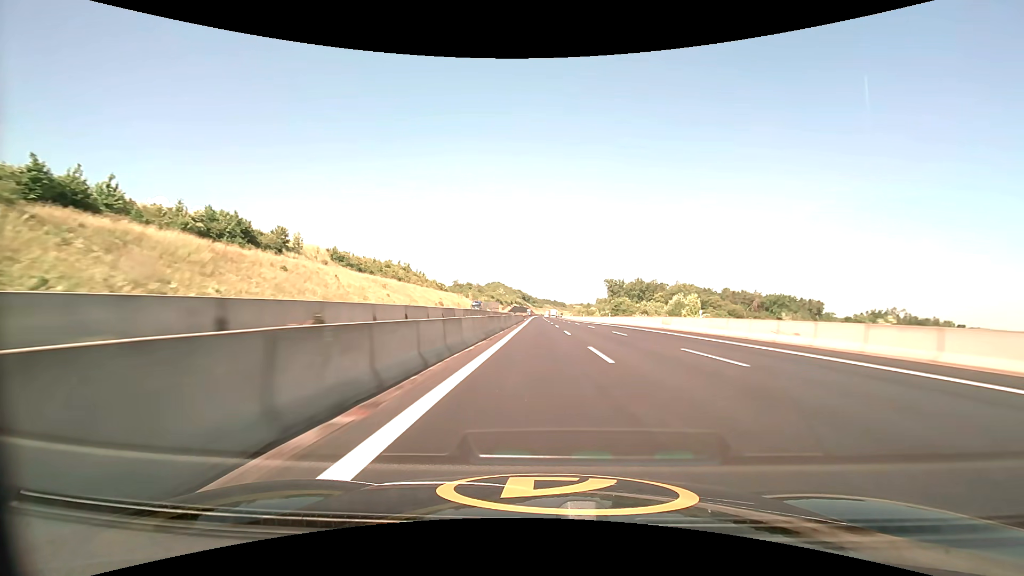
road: motorway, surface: asphalt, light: Day
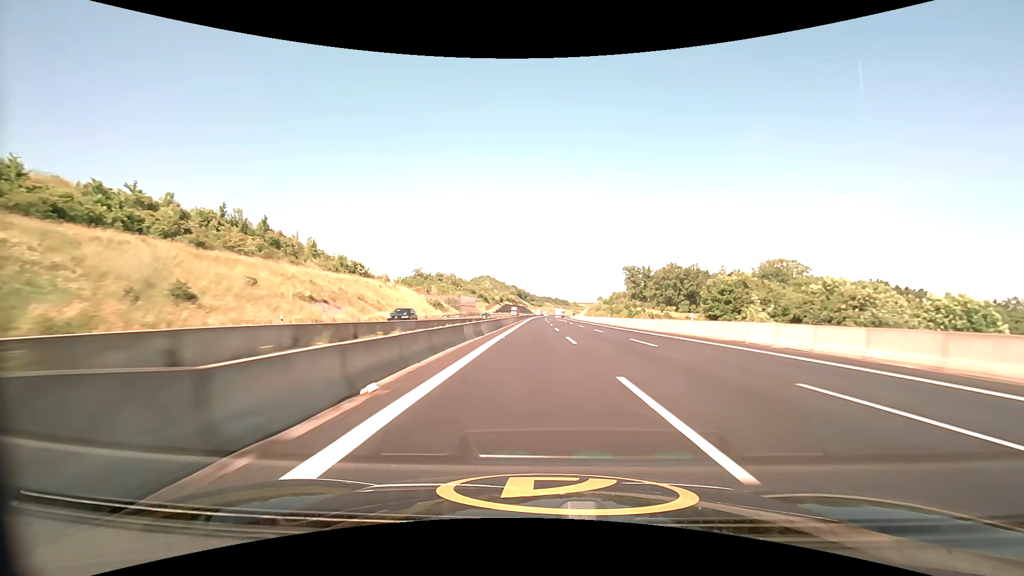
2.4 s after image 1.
(-0.3, +98.5) m; 0°
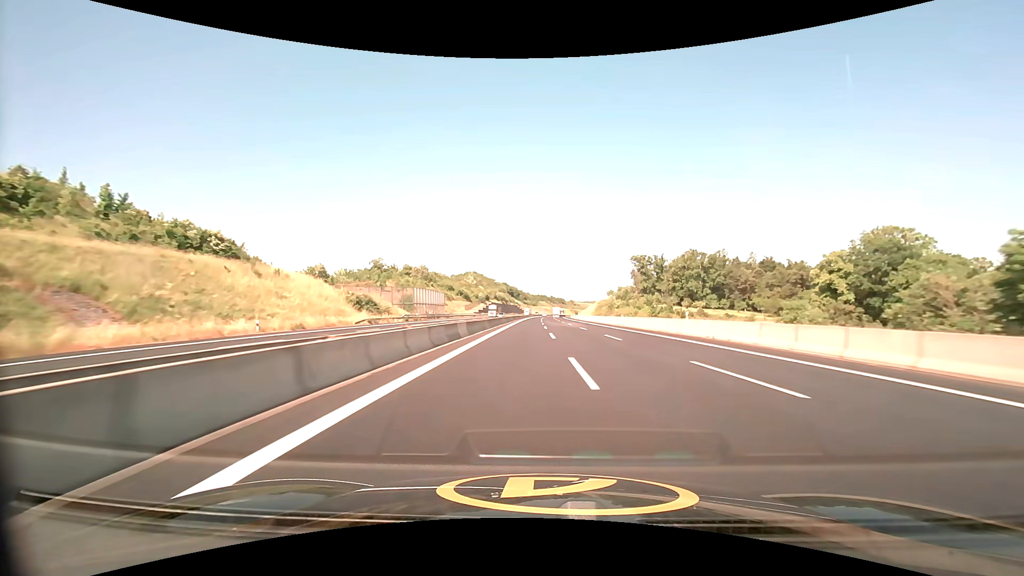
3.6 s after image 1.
(+0.3, +49.1) m; +1°
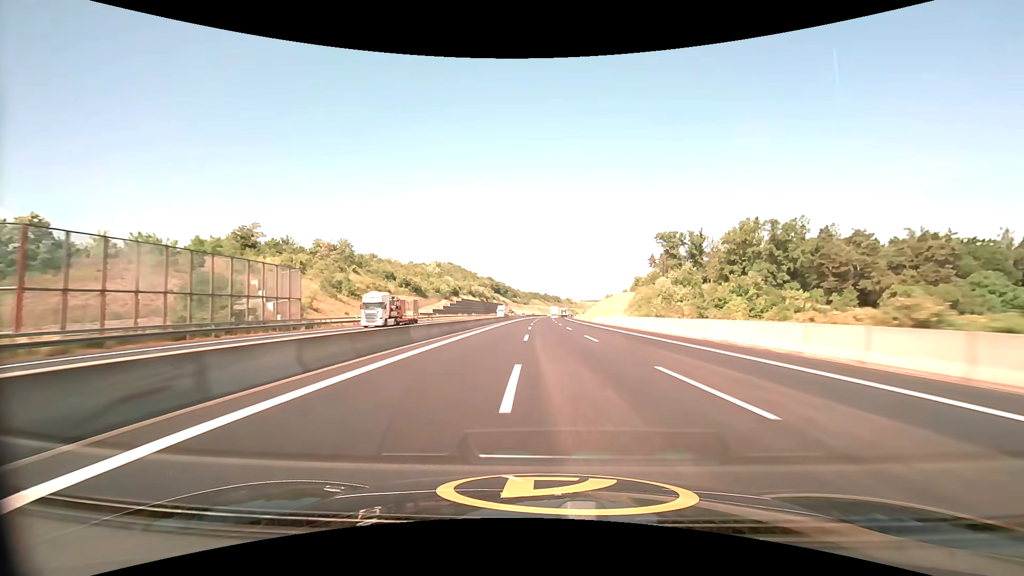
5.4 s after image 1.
(+0.5, +73.7) m; +1°
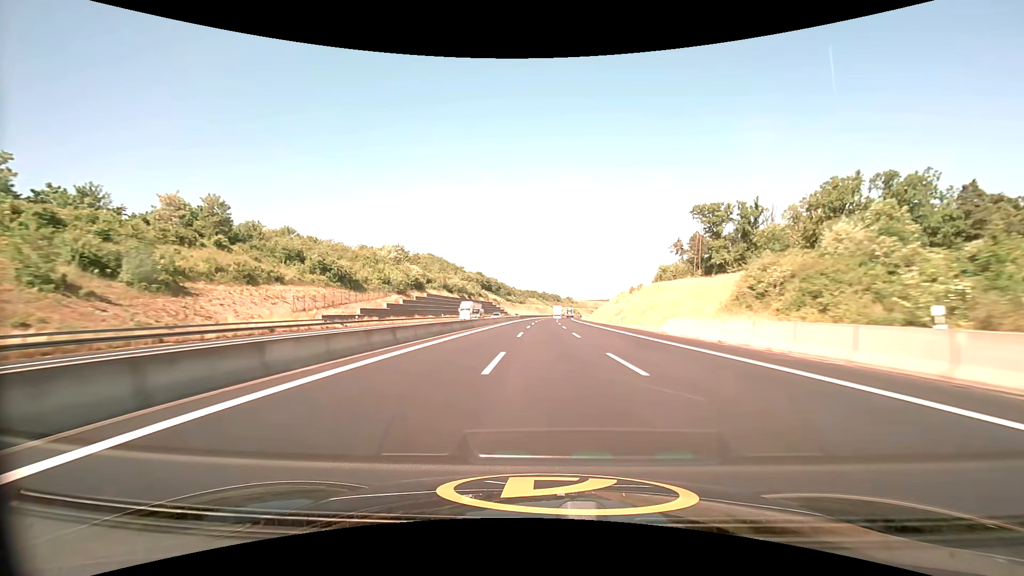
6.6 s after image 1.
(+0.1, +49.4) m; 0°
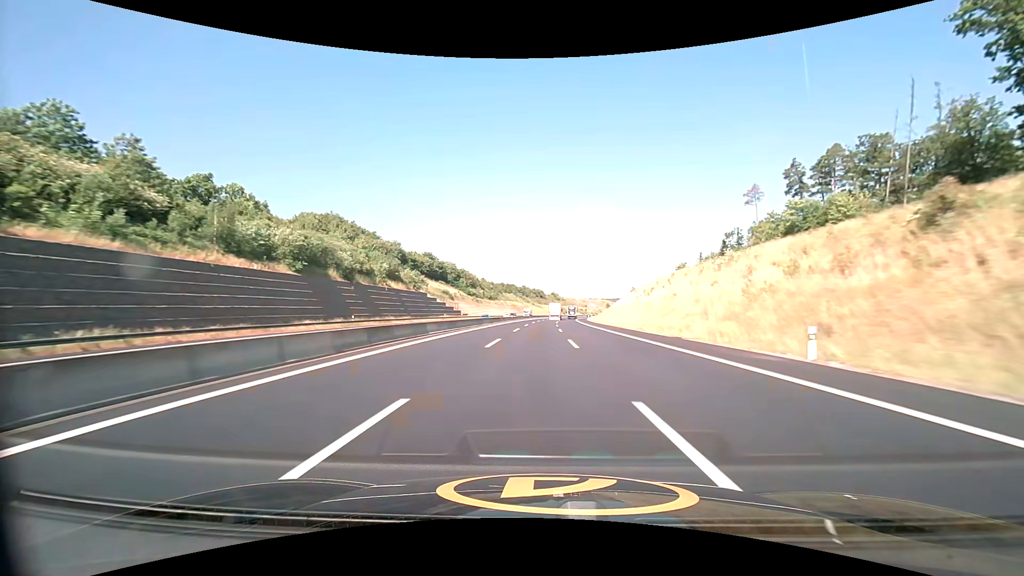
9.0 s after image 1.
(+1.5, +98.8) m; +2°
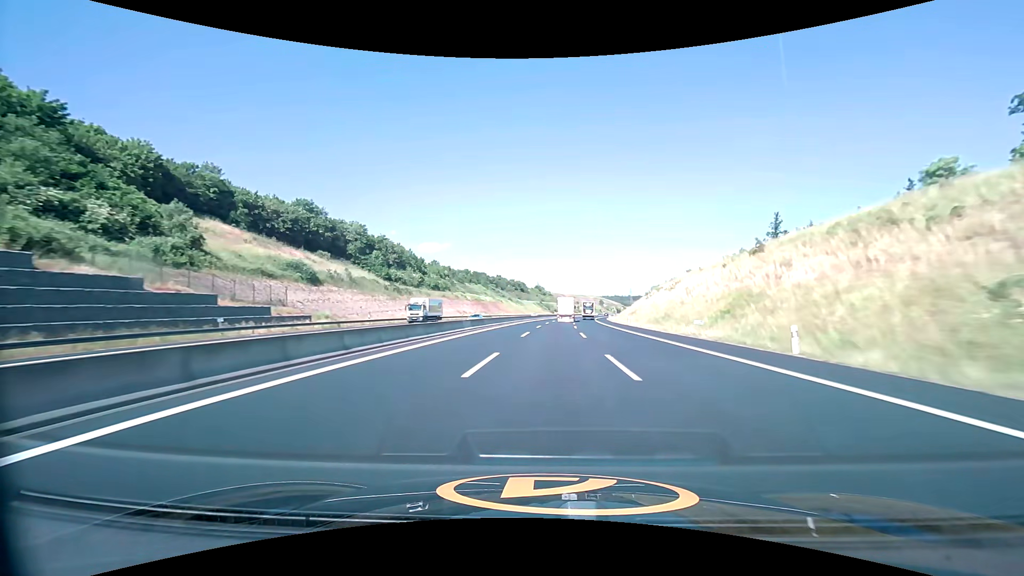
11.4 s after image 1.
(+1.5, +98.4) m; +2°
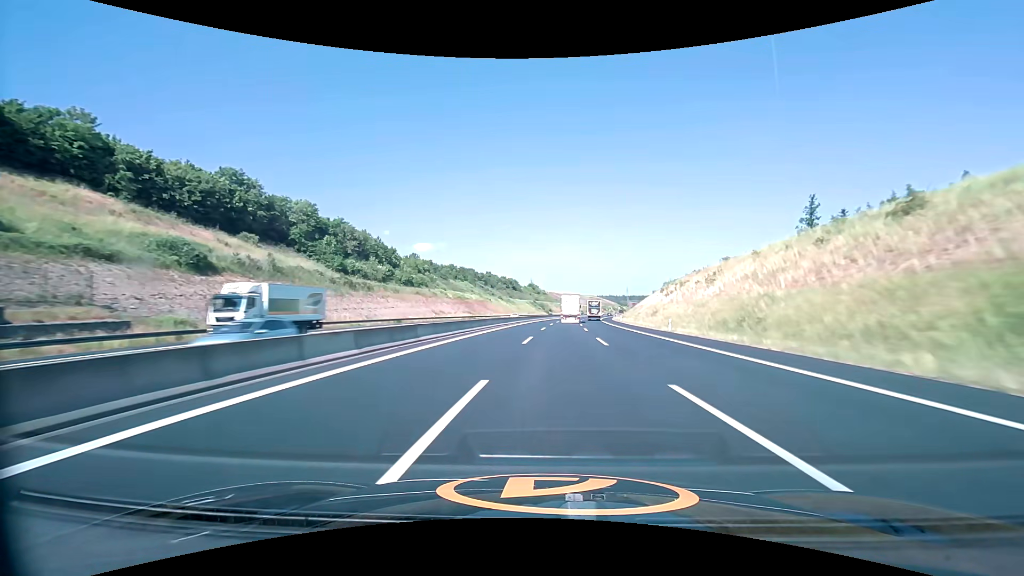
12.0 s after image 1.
(+0.1, +24.5) m; +1°
(0, +10) (0, +20) (0, +30) (+1, +40) (+1, +50) (+1, +60) (+2, +70) (+2, +80) (+3, +90) (+4, +100) m
